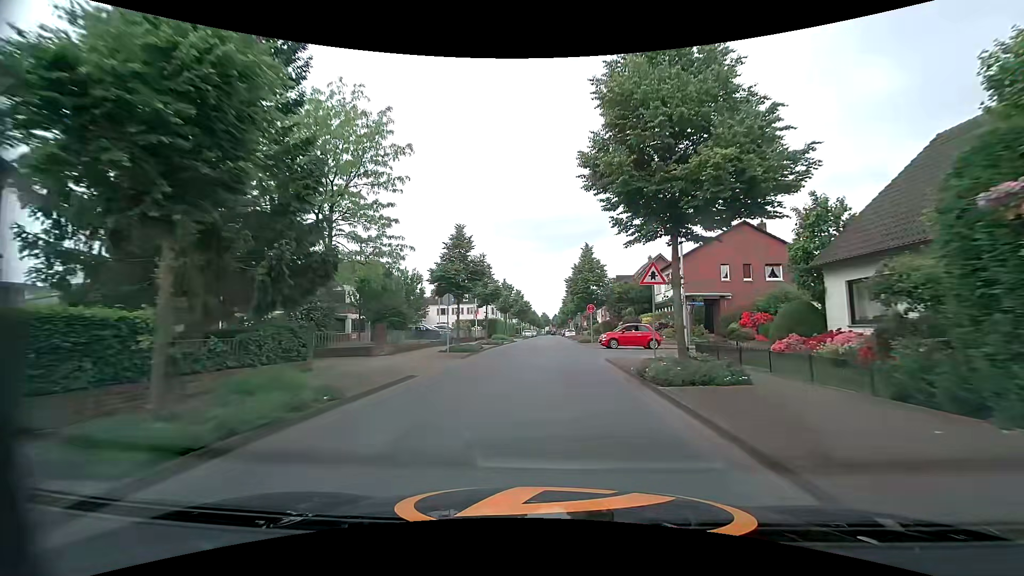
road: residential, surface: asphalt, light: Day
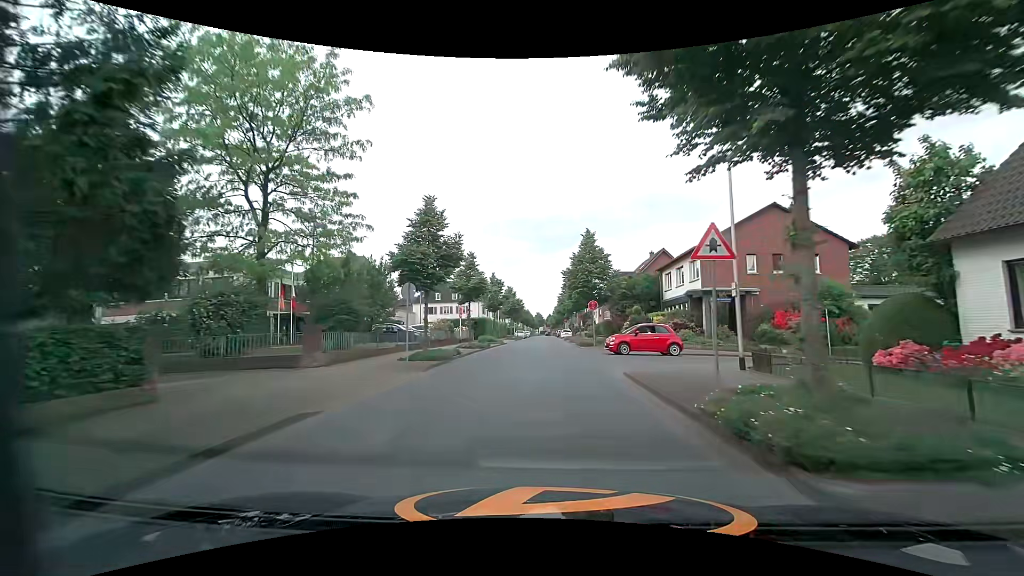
(0.0, +6.1) m; 0°
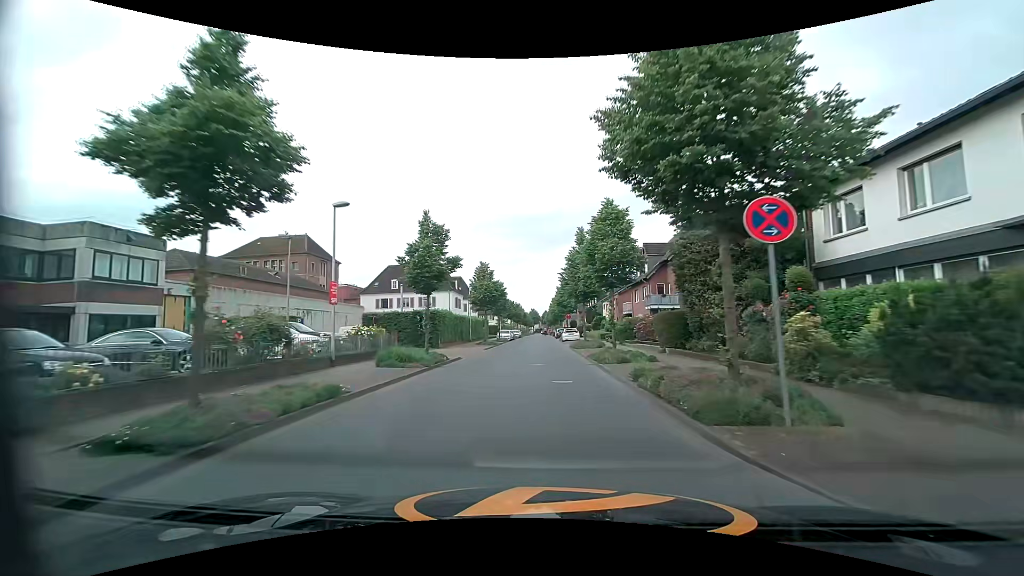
(+0.3, +25.5) m; +1°
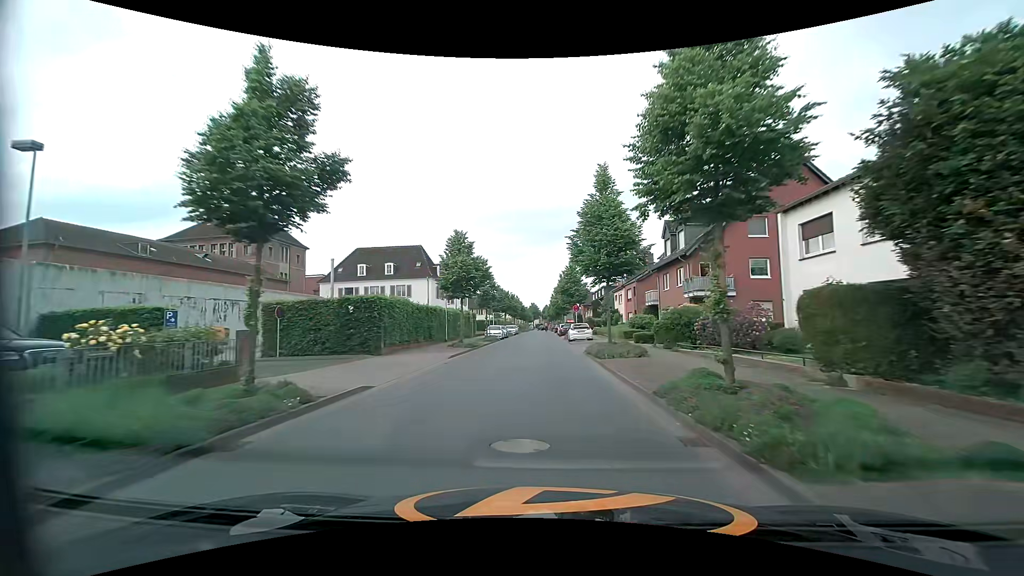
(0.0, +13.3) m; 0°
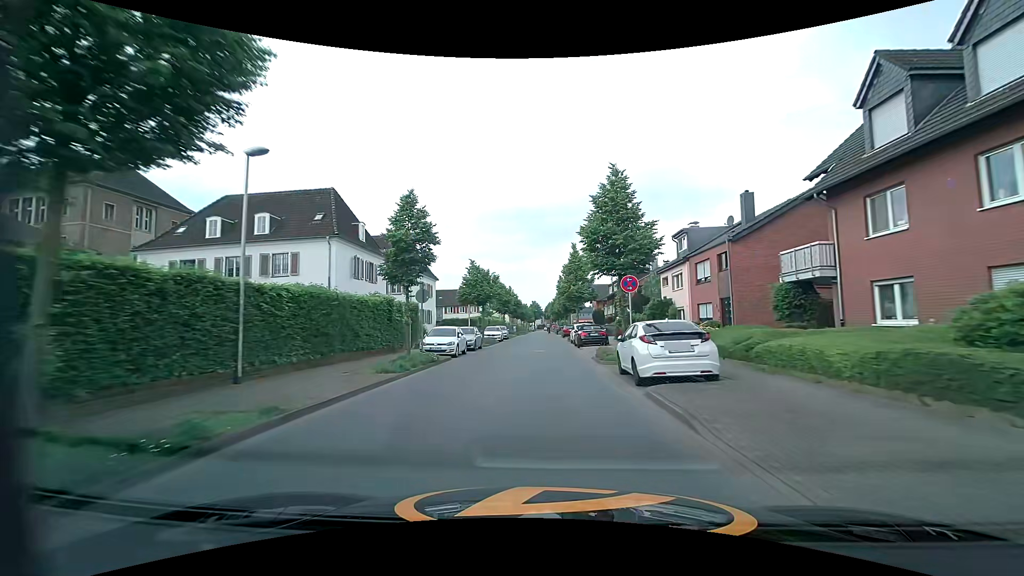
(-0.2, +27.0) m; -1°
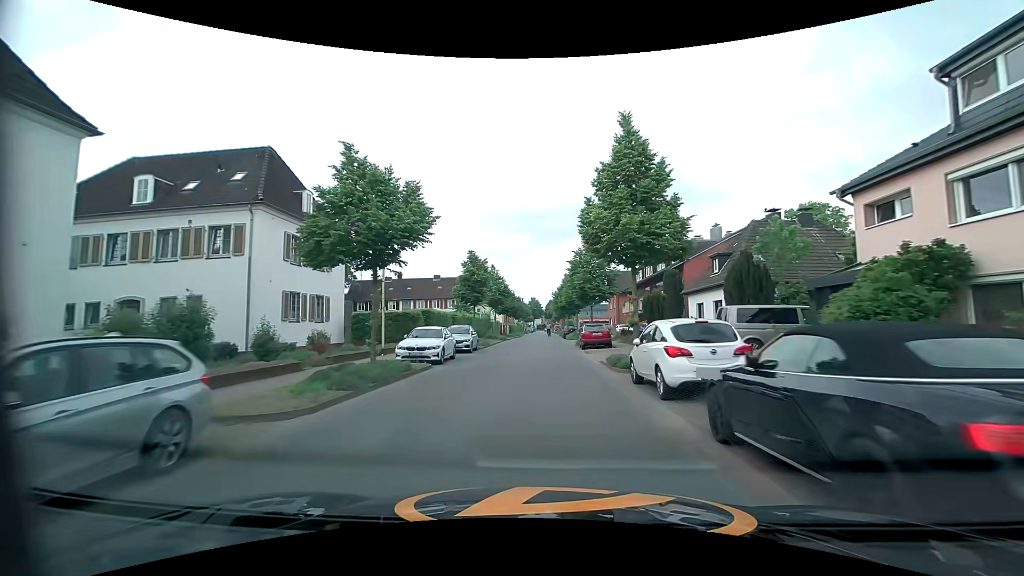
(-0.1, +27.2) m; 0°
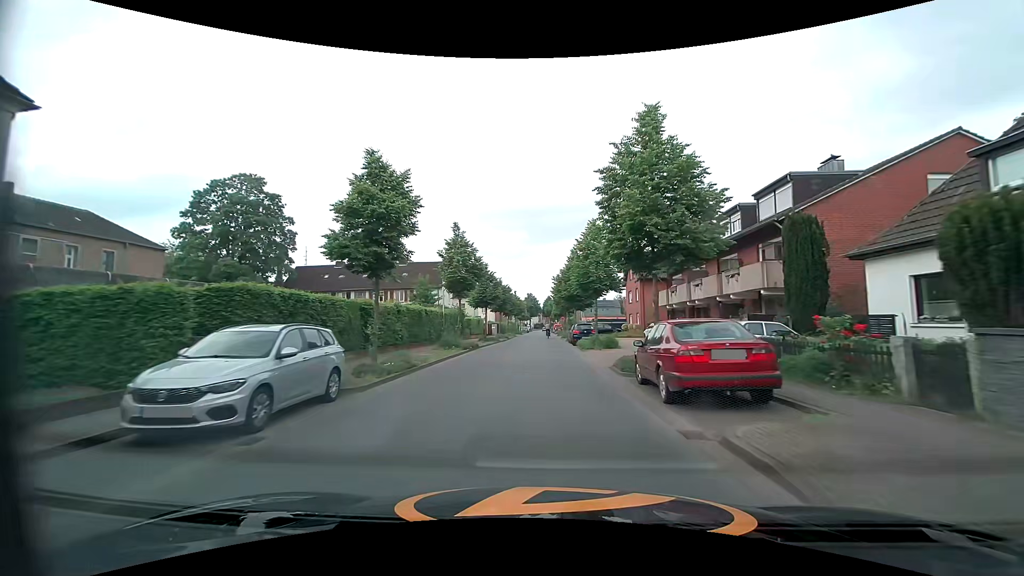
(+0.1, +20.4) m; 0°
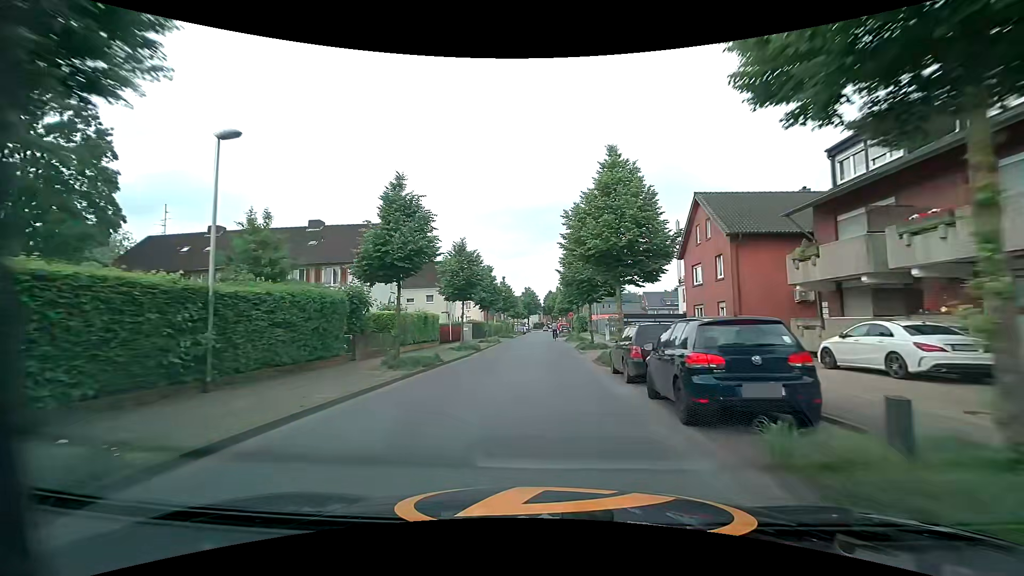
(+0.3, +26.5) m; +1°
